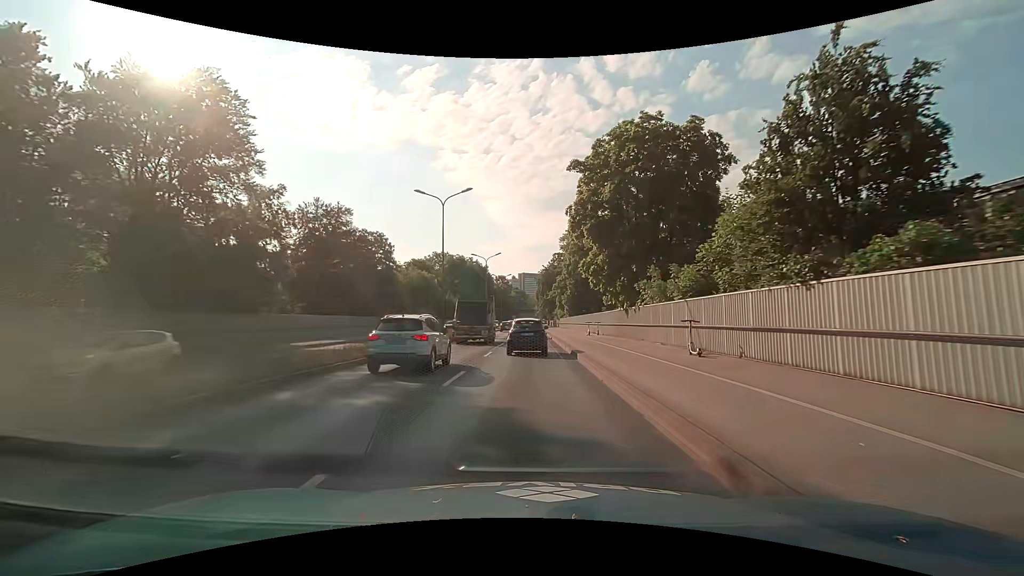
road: trunk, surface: asphalt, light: Day
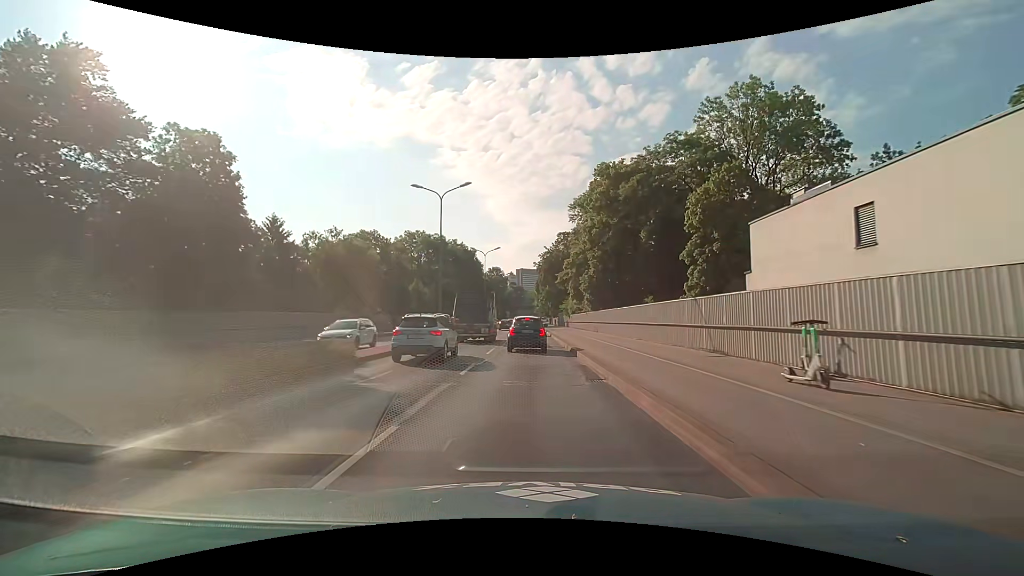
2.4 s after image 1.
(+0.3, +34.1) m; 0°
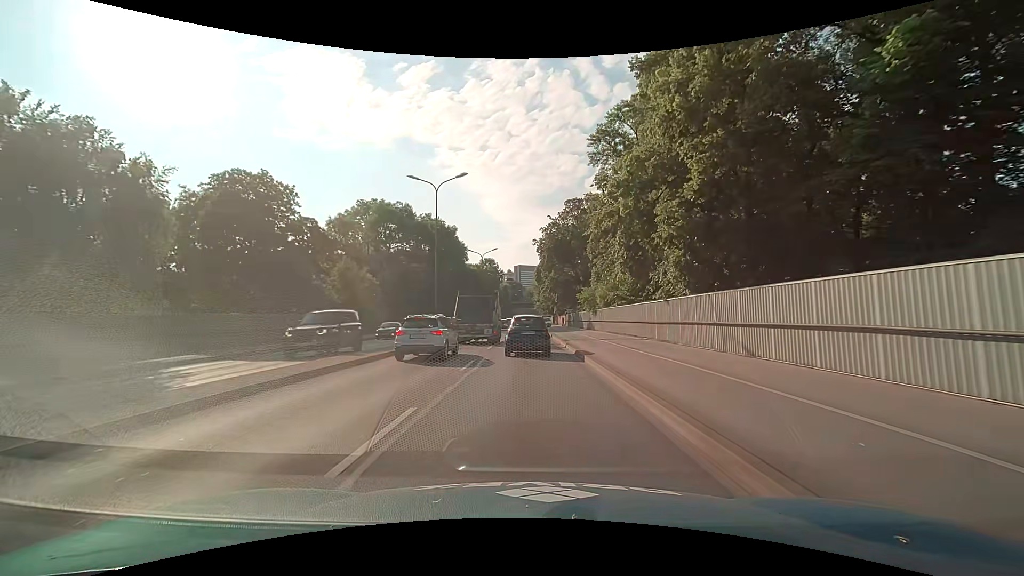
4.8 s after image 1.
(+0.2, +33.6) m; 0°
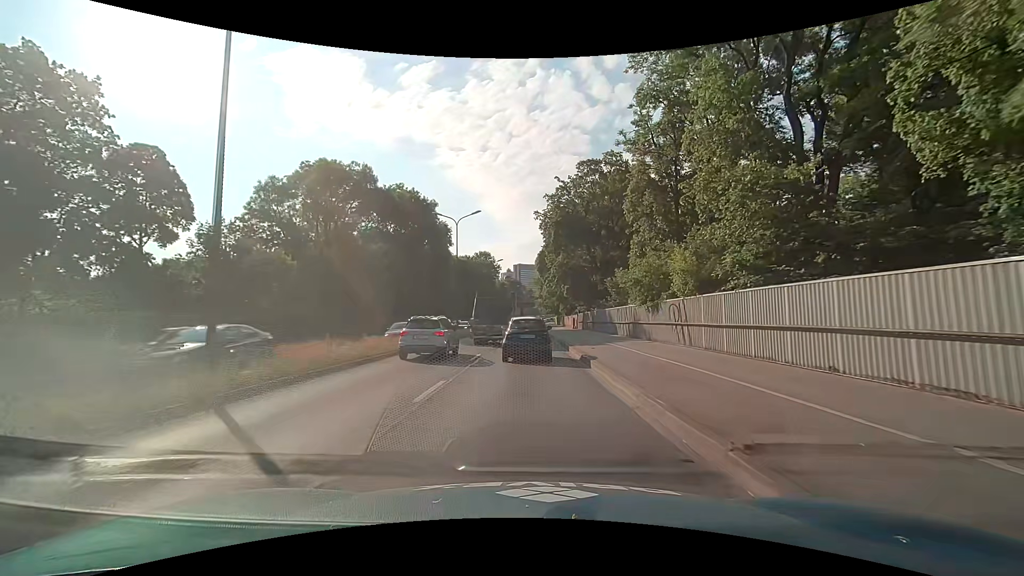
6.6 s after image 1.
(+0.1, +22.9) m; +1°
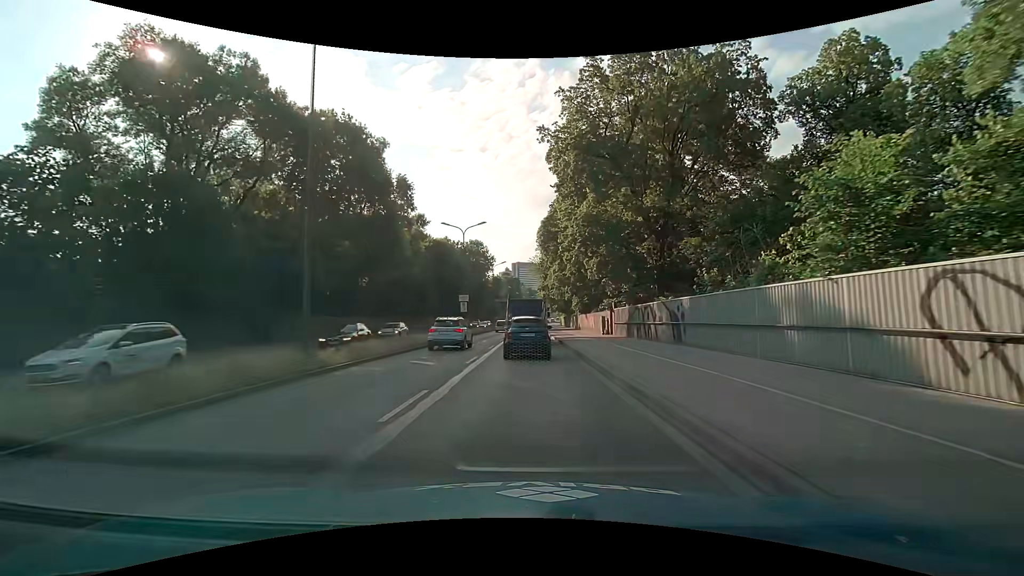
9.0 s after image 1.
(-0.3, +28.7) m; -1°
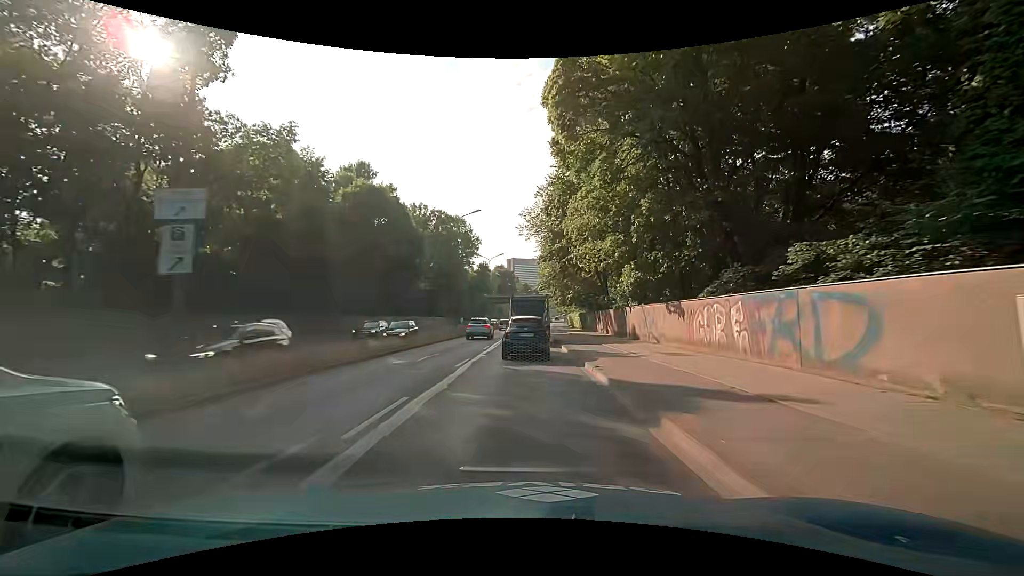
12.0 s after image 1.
(+0.3, +37.1) m; 0°
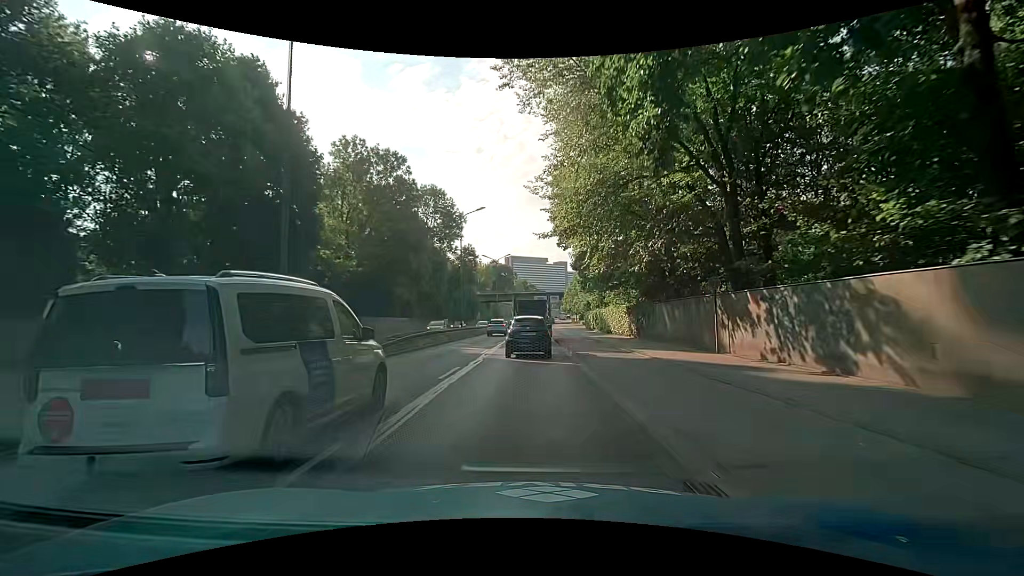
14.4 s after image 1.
(+0.1, +30.1) m; 0°
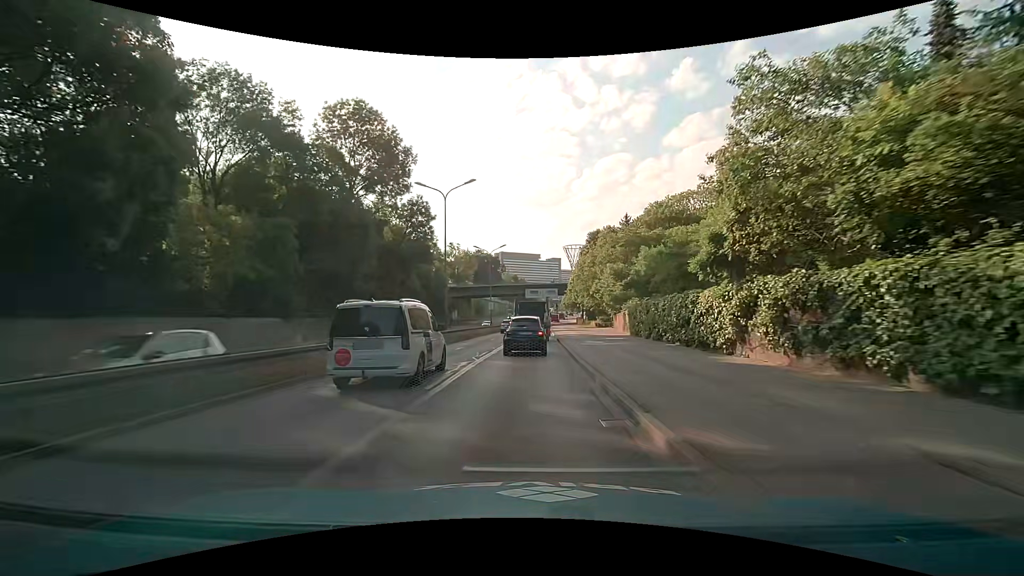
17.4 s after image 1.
(+0.6, +37.5) m; +1°
(0, +10) (0, +20) (0, +30) (0, +40) (+1, +50) (+1, +60) (+1, +70) (+2, +80) (+2, +90) (+3, +100) m
